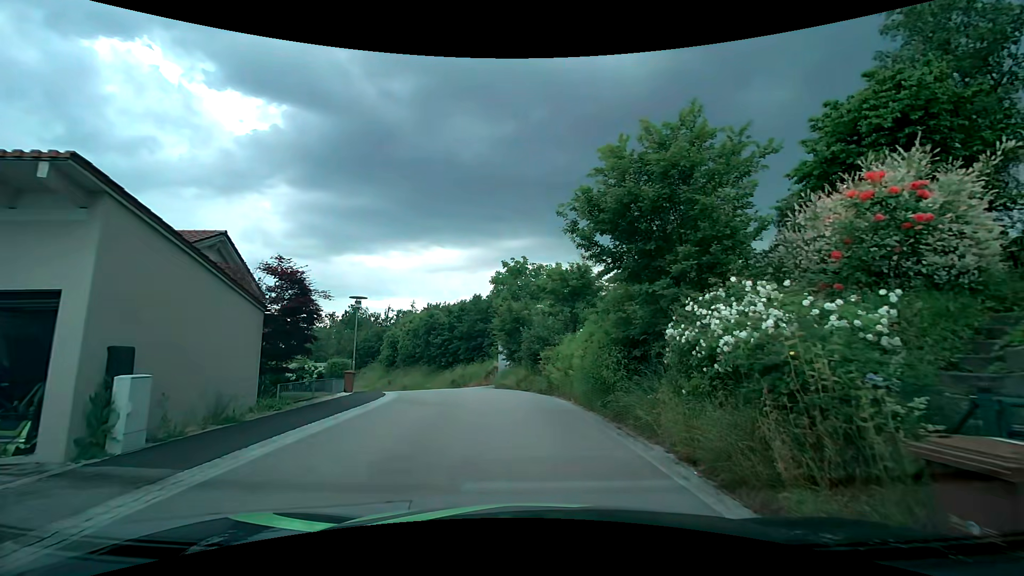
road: residential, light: Day
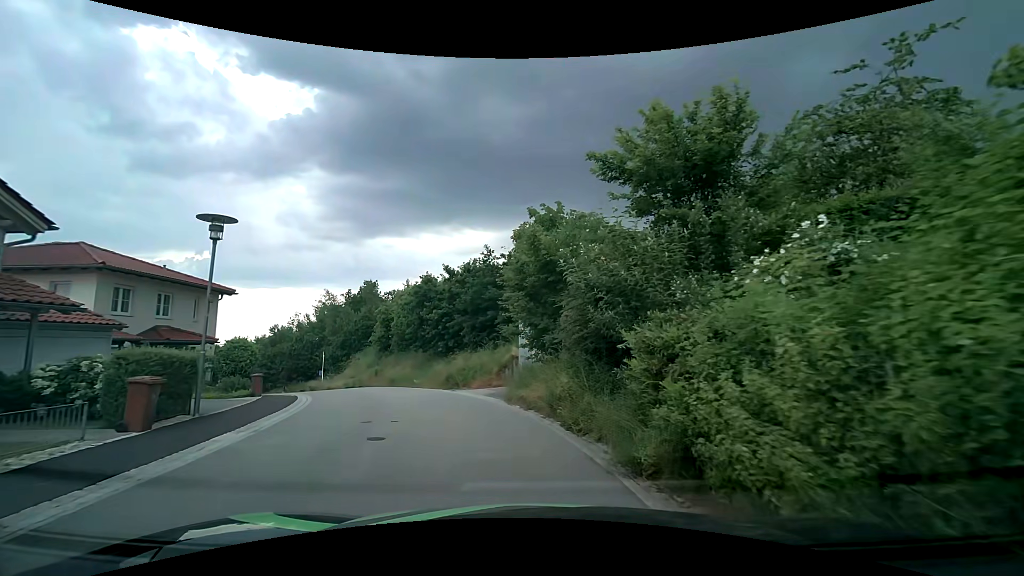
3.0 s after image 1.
(-0.5, +13.5) m; -5°
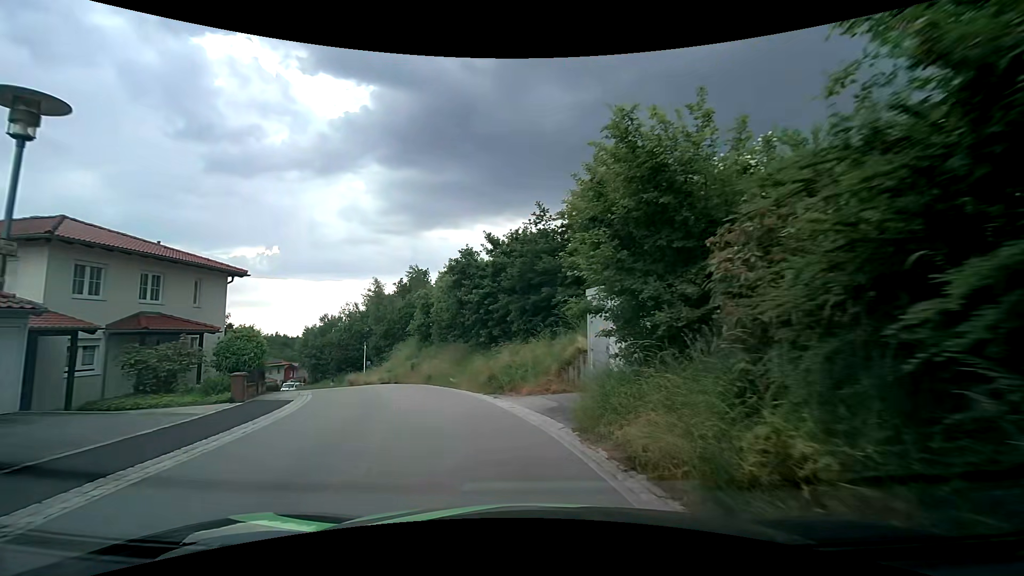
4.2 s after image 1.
(-0.2, +6.4) m; -6°
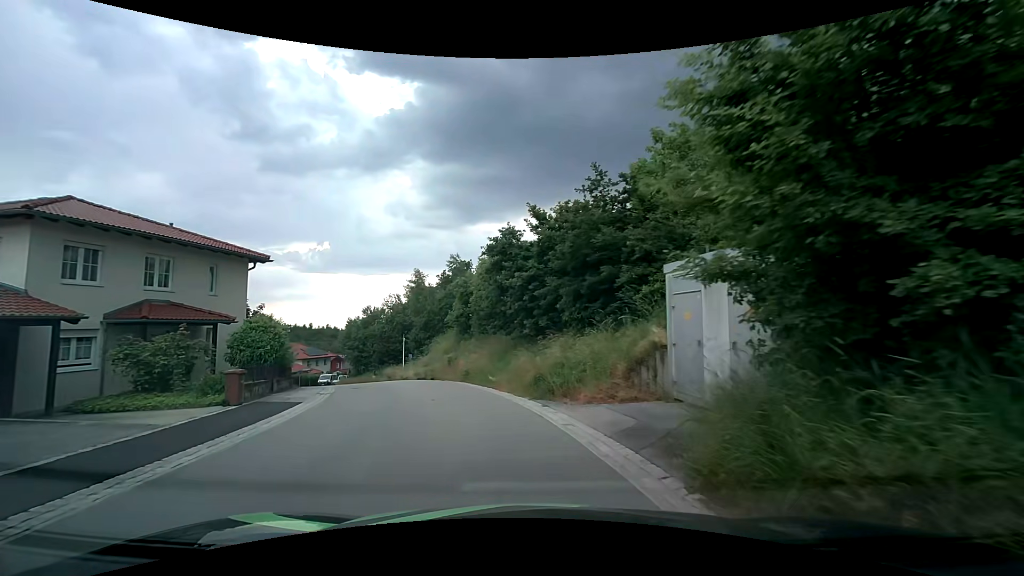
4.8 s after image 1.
(-0.2, +3.5) m; -6°
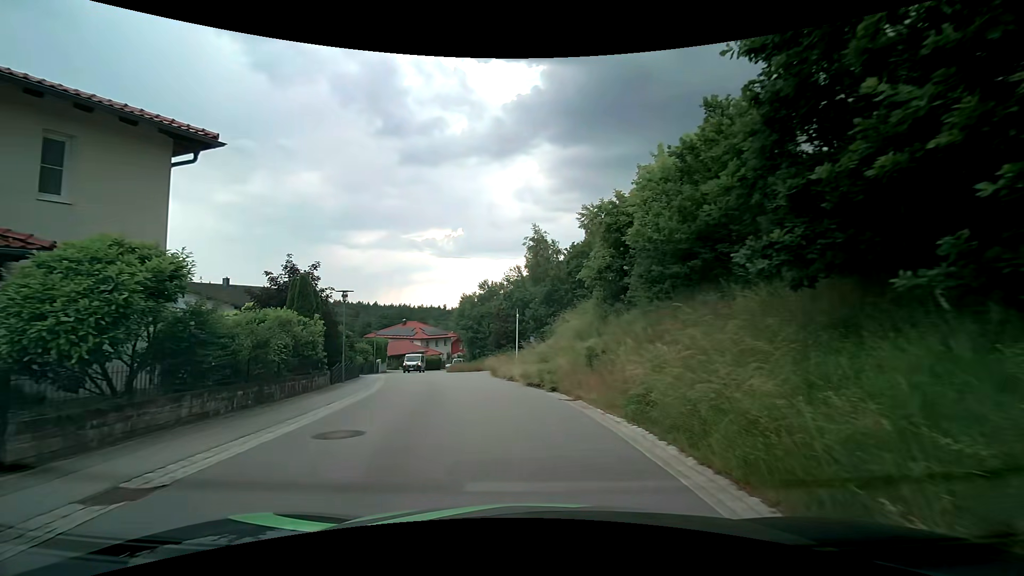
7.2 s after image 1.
(-2.0, +15.1) m; -14°
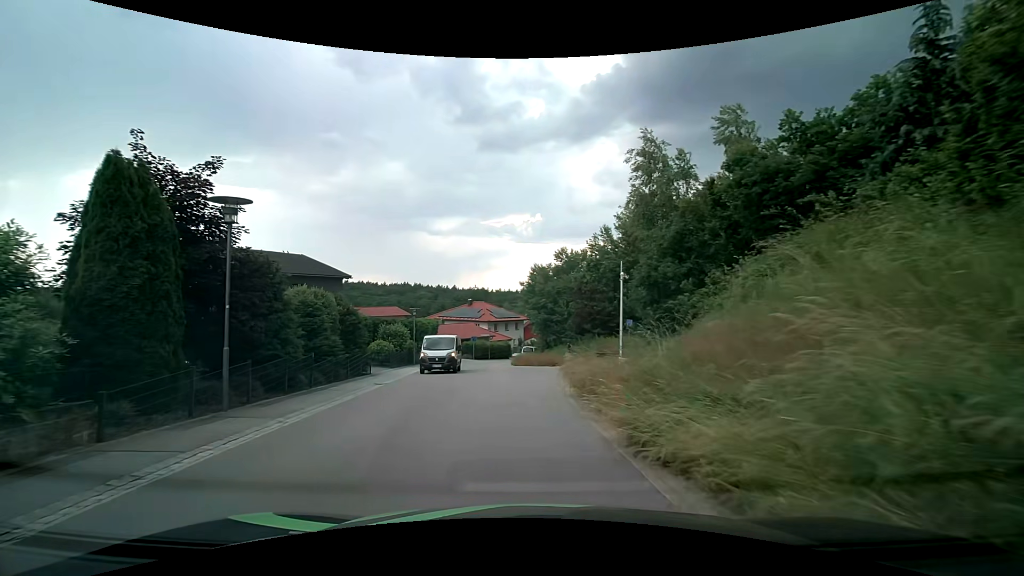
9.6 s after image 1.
(-1.0, +15.5) m; -9°
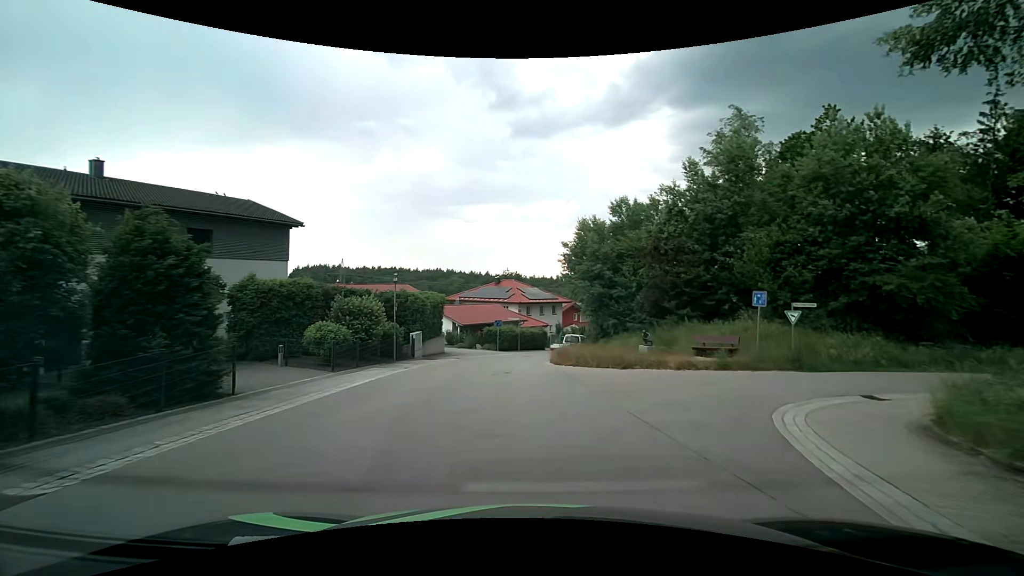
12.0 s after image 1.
(-0.8, +15.8) m; -5°
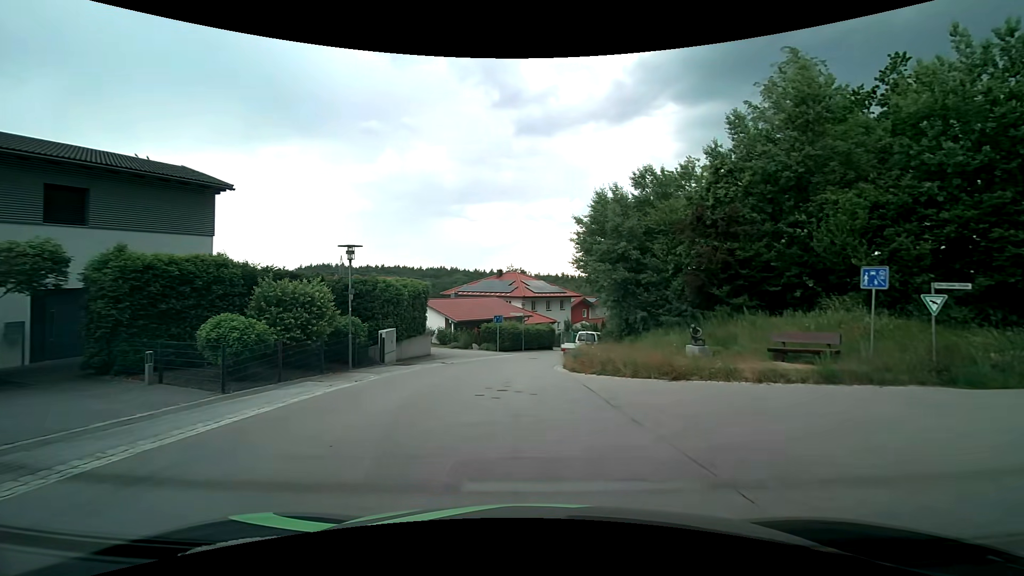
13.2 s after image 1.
(0.0, +6.9) m; -1°
